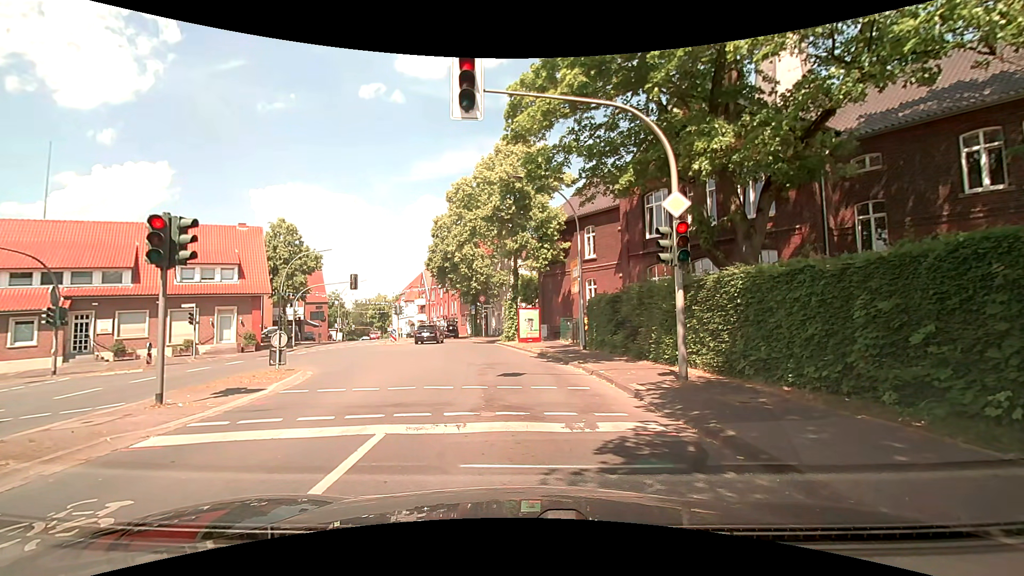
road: secondary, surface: asphalt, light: Day
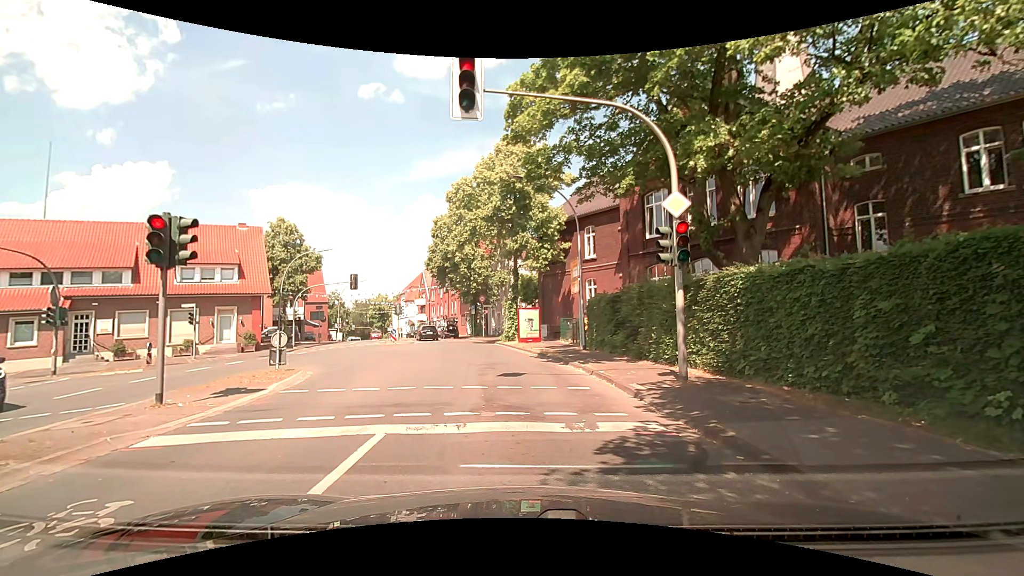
(0.0, 0.0) m; 0°
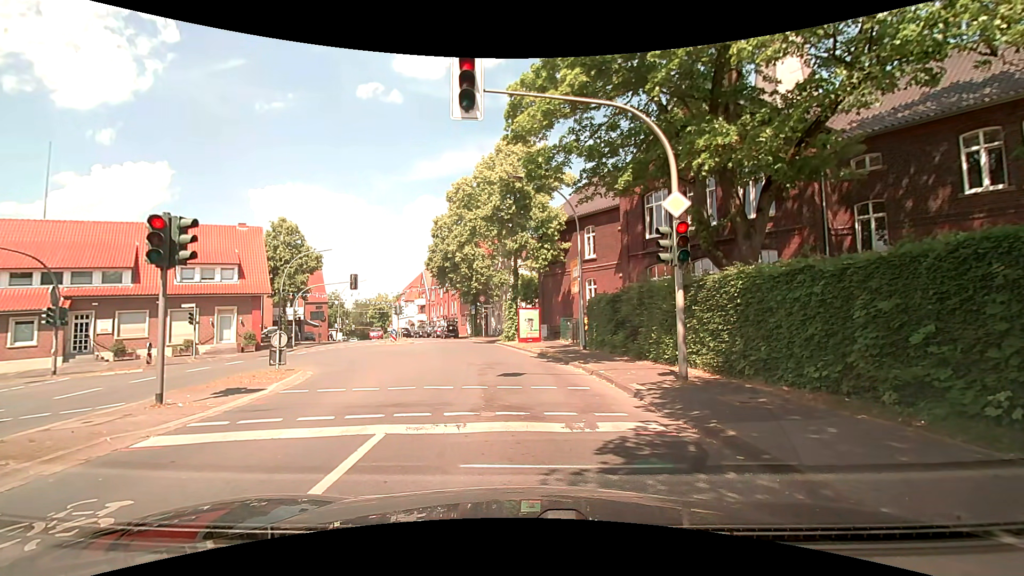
(0.0, 0.0) m; 0°
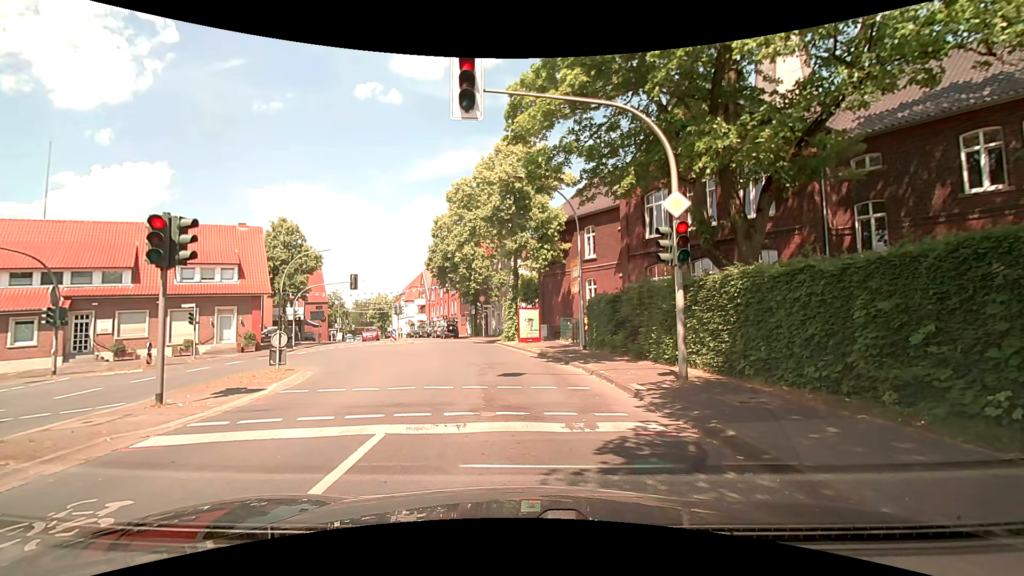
(0.0, 0.0) m; 0°
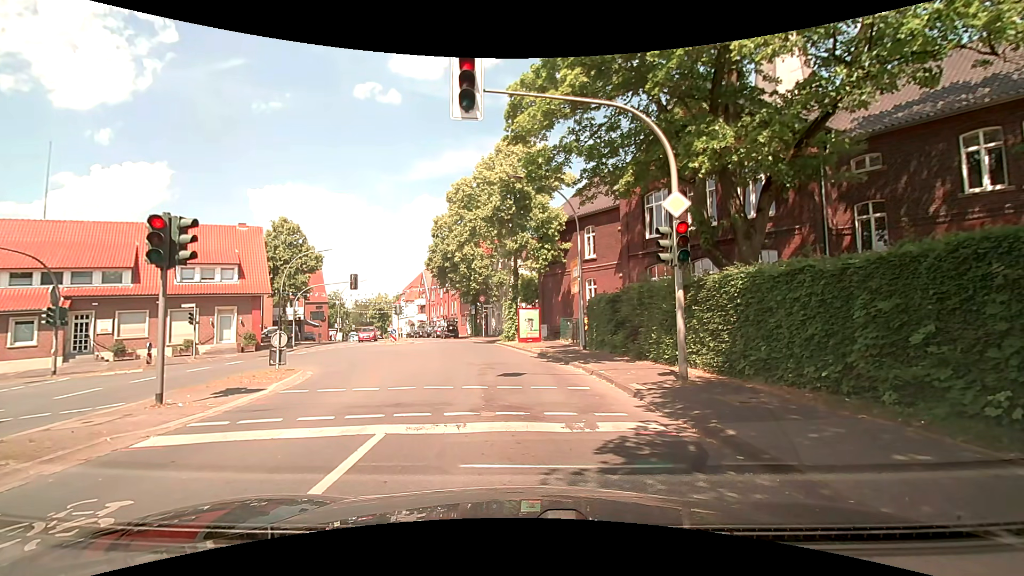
(0.0, 0.0) m; 0°
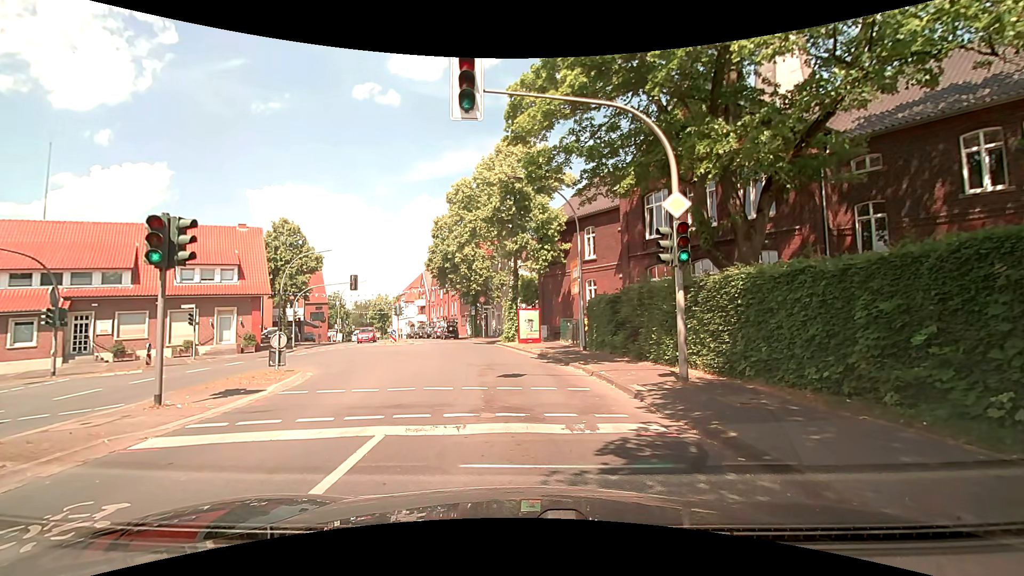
(0.0, 0.0) m; 0°
